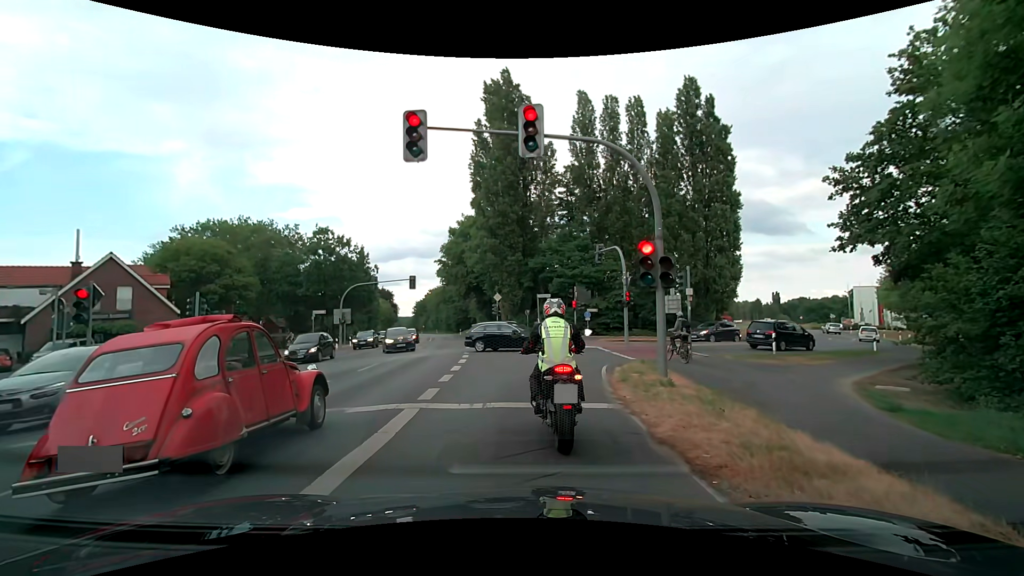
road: secondary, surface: asphalt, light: Day
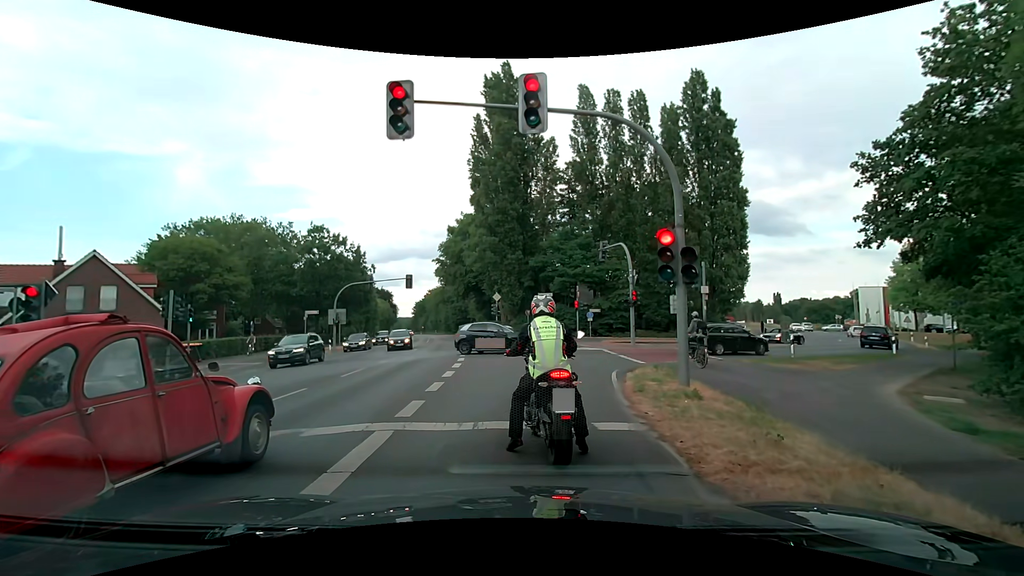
(0.0, +1.6) m; 0°
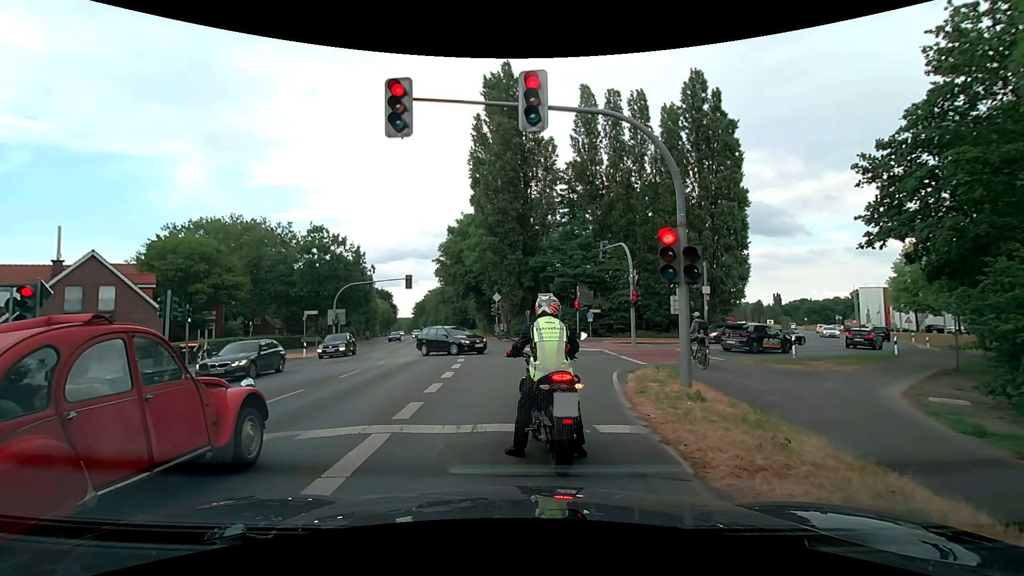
(0.0, +0.2) m; 0°
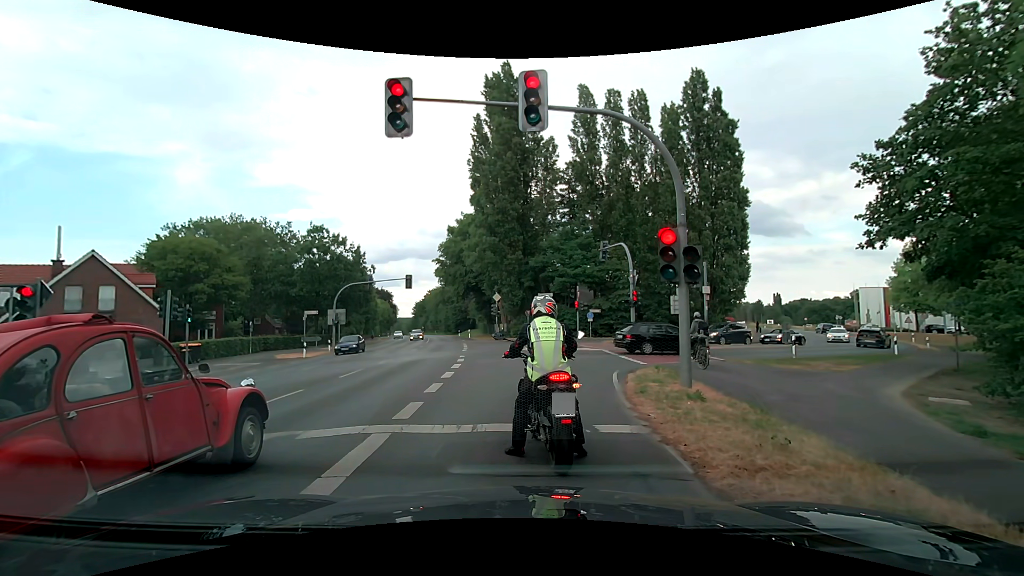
(0.0, 0.0) m; 0°
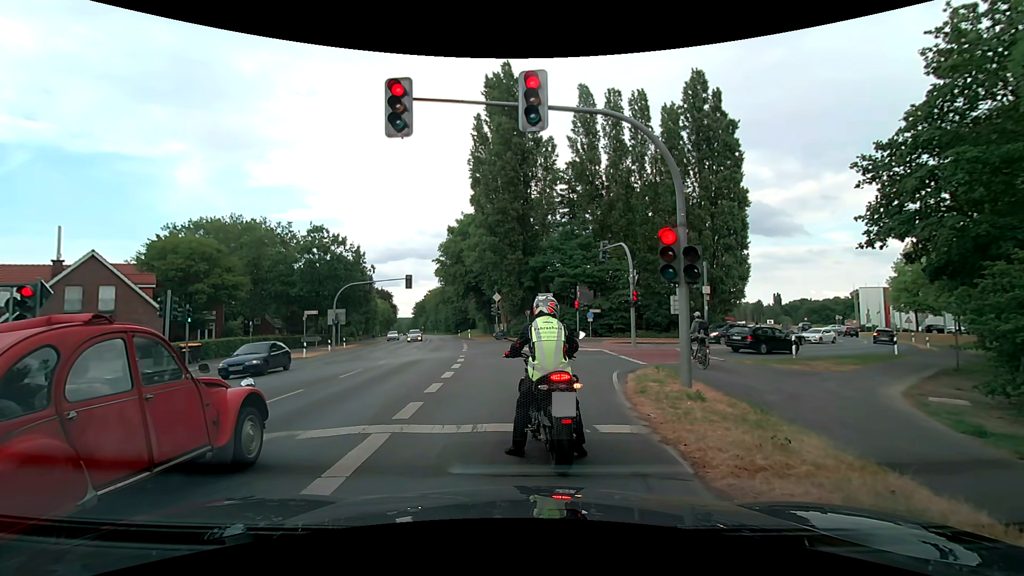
(0.0, 0.0) m; 0°
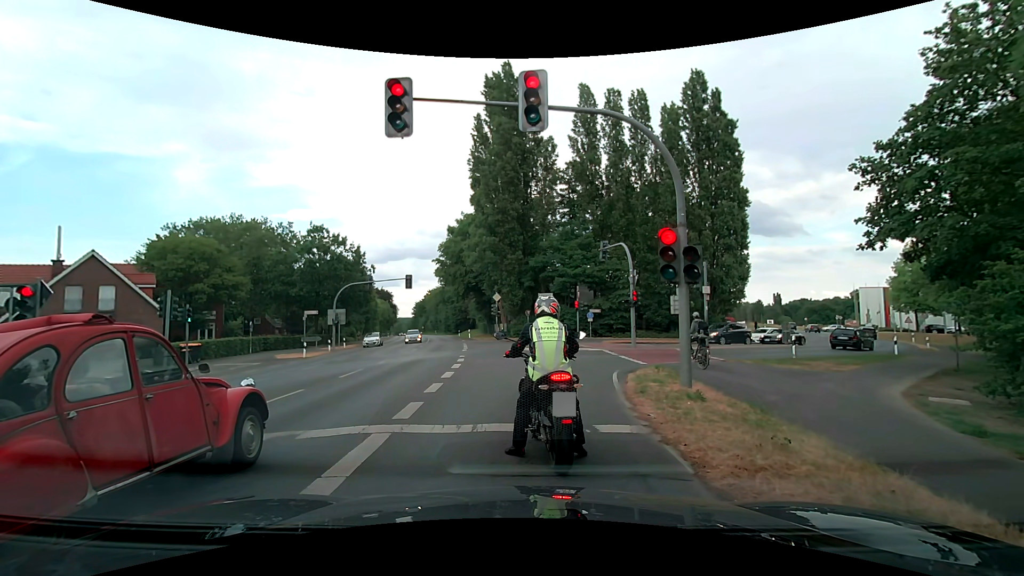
(0.0, 0.0) m; 0°
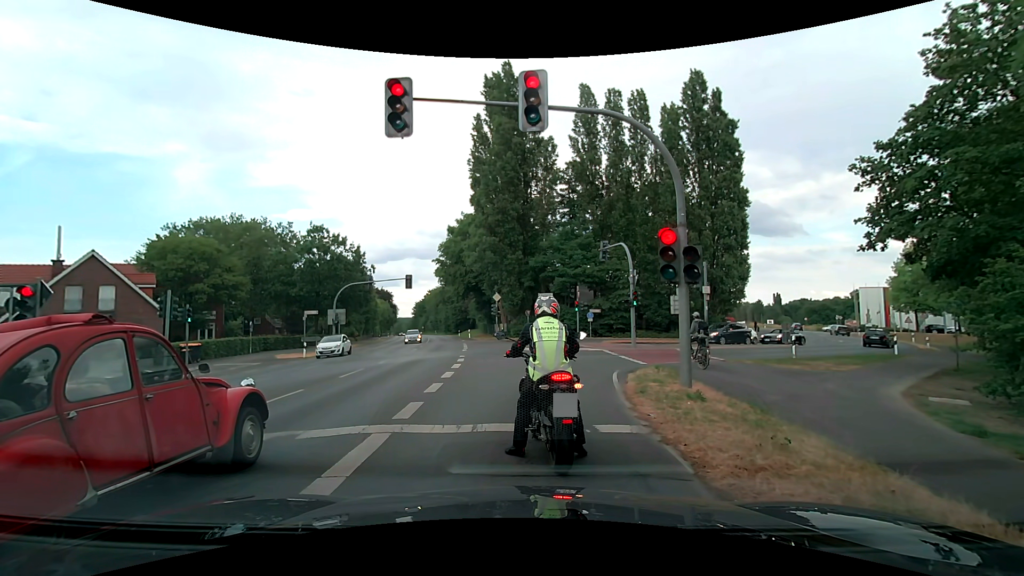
(0.0, 0.0) m; 0°
(-1, +10) (+1, +20) (+8, +27) (+15, +33) (+23, +40) (+29, +48) (+34, +56) (+39, +65) (+42, +75) (+45, +84) m
